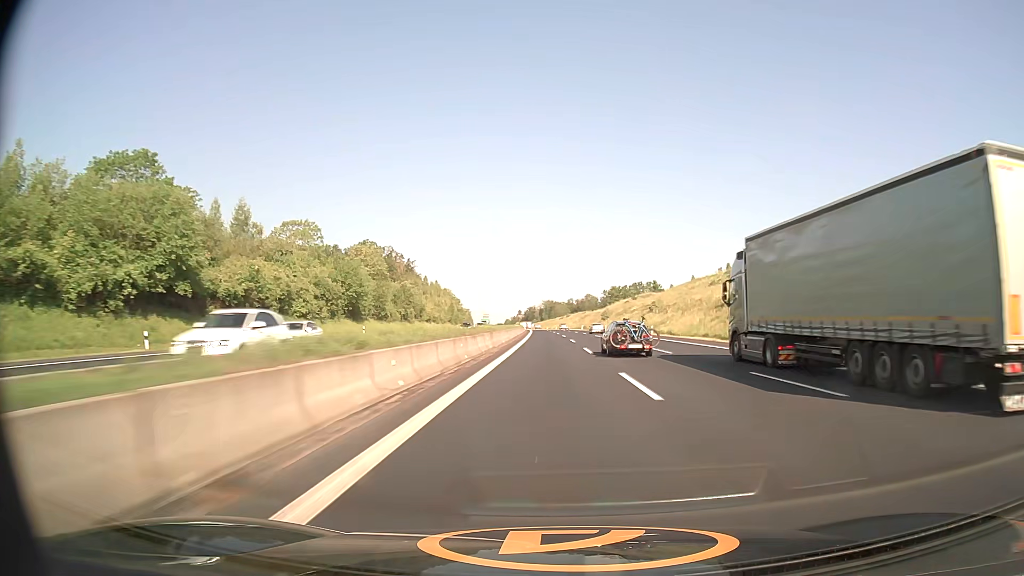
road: motorway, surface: asphalt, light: Day
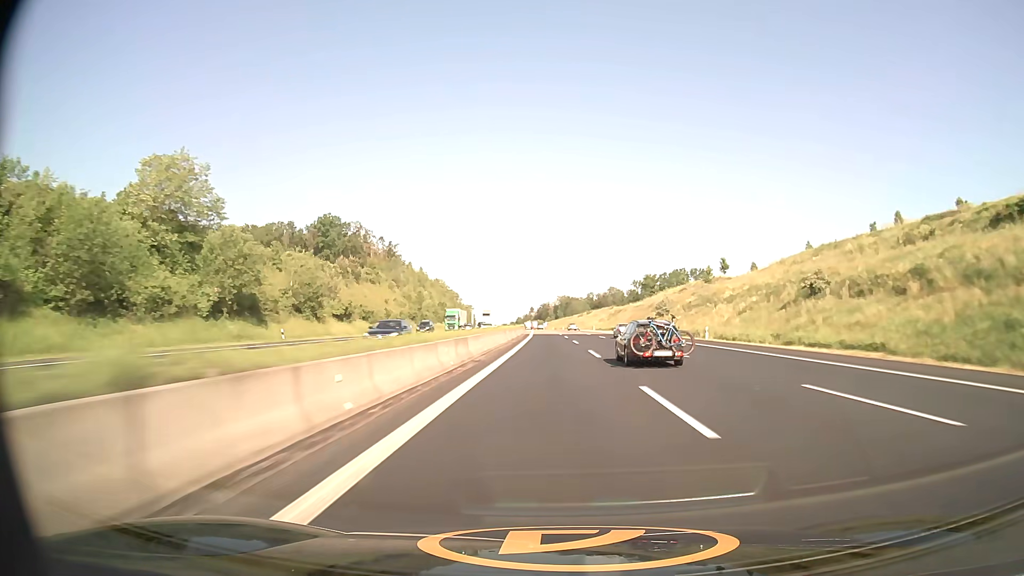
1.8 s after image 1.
(-0.9, +77.4) m; -1°
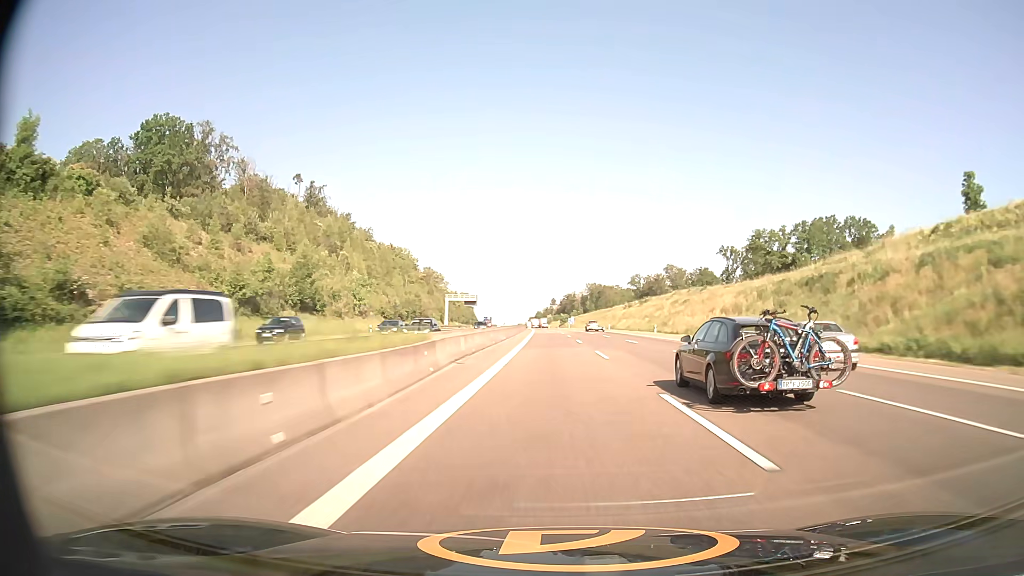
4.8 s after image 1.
(-2.1, +129.1) m; -2°
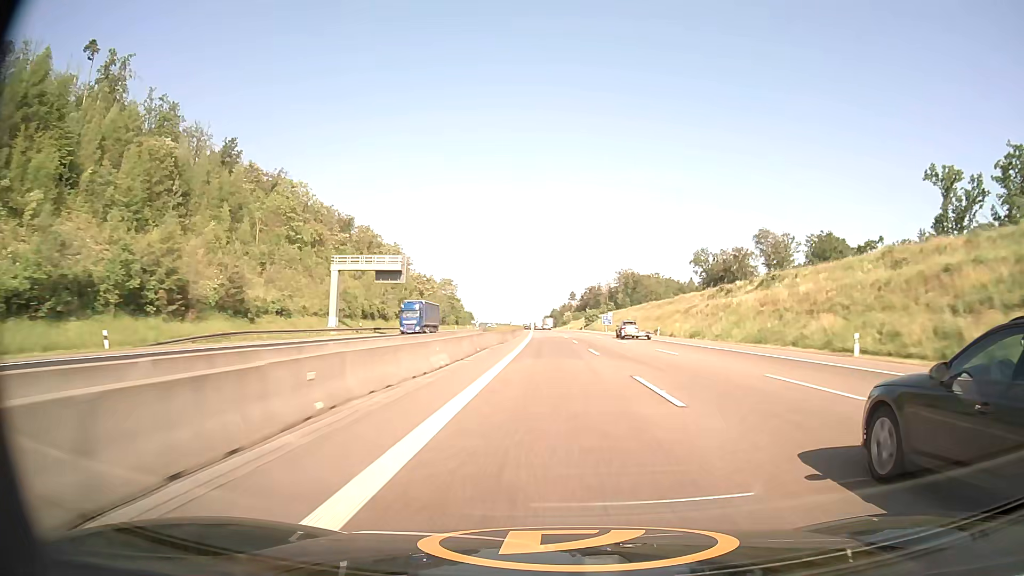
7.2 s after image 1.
(-1.3, +103.1) m; -1°
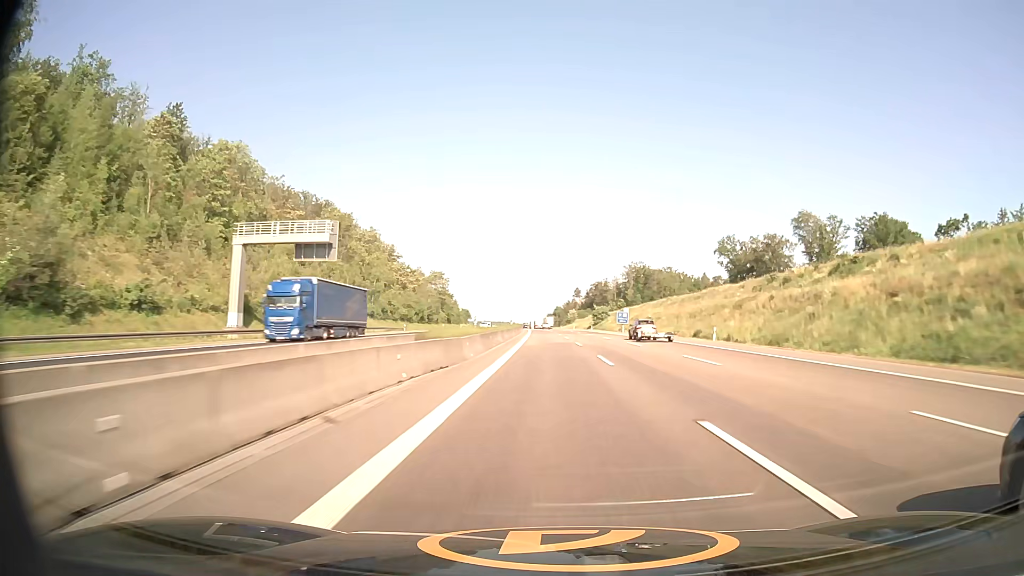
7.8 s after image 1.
(-0.1, +25.8) m; 0°
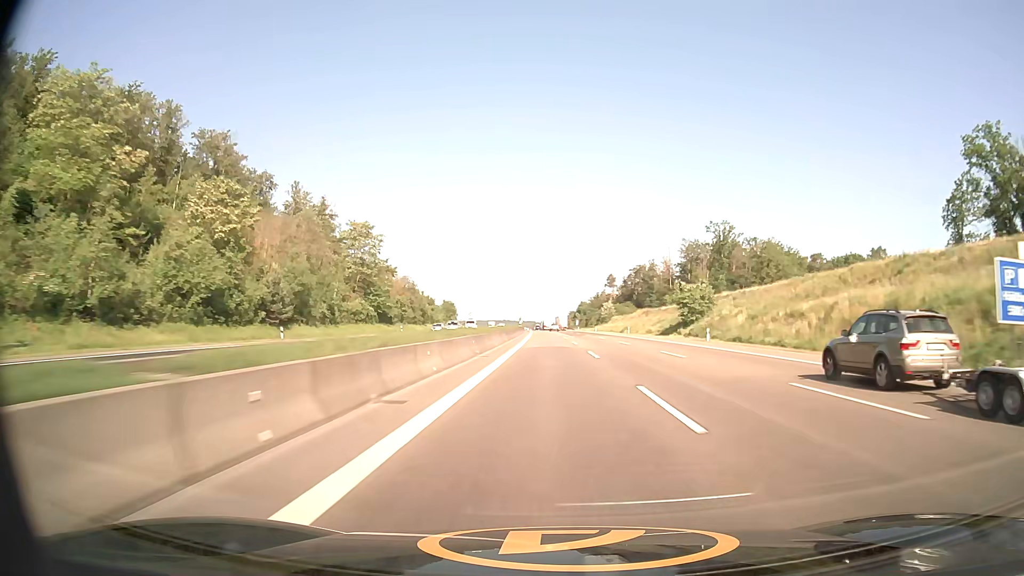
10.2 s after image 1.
(-1.6, +102.3) m; -2°
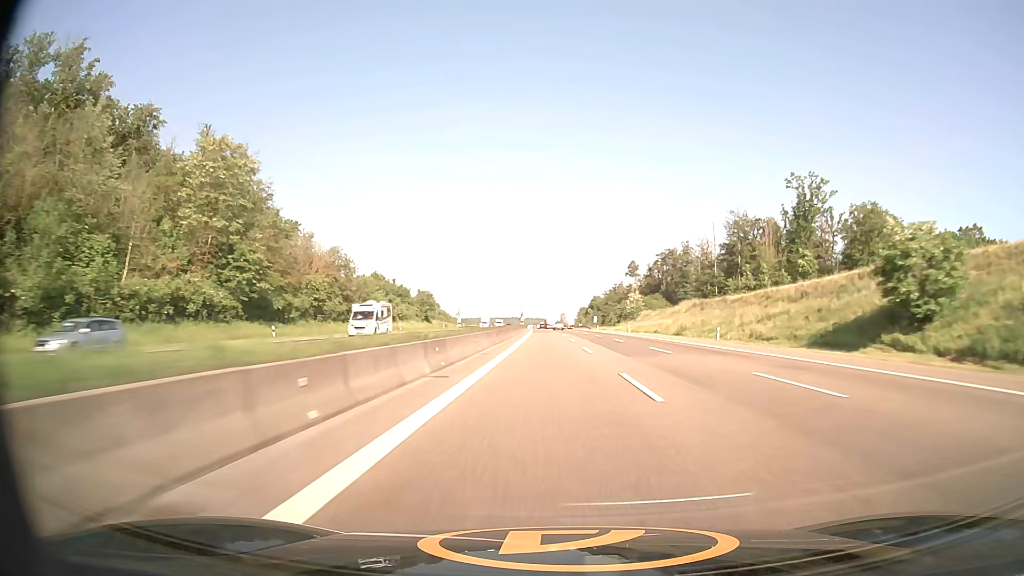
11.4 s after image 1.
(-0.3, +51.0) m; -1°
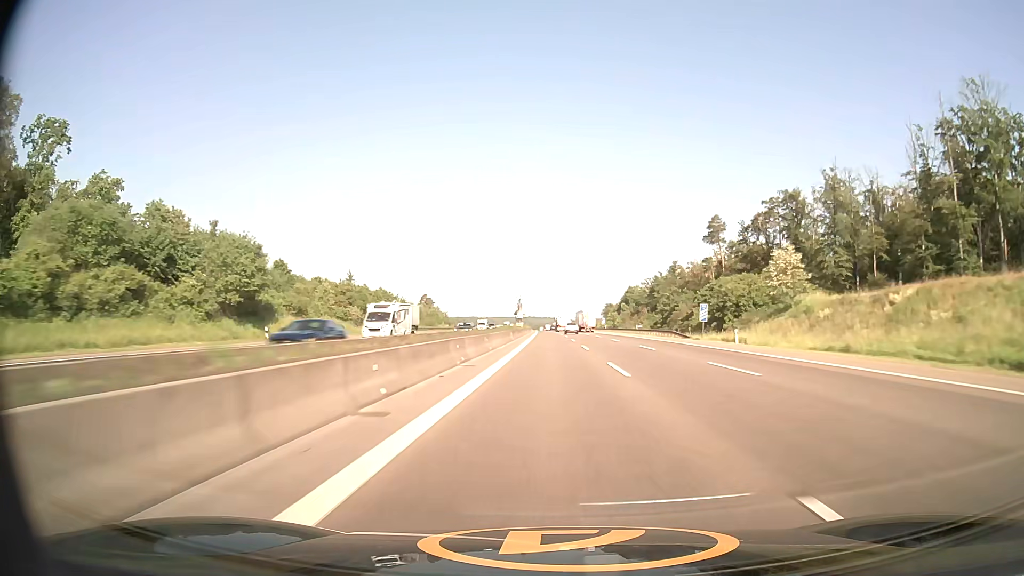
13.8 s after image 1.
(-1.4, +102.0) m; -1°
(0, +10) (0, +20) (0, +30) (0, +40) (0, +50) (-1, +60) (-1, +70) (-1, +80) (-1, +90) (-1, +100) m
